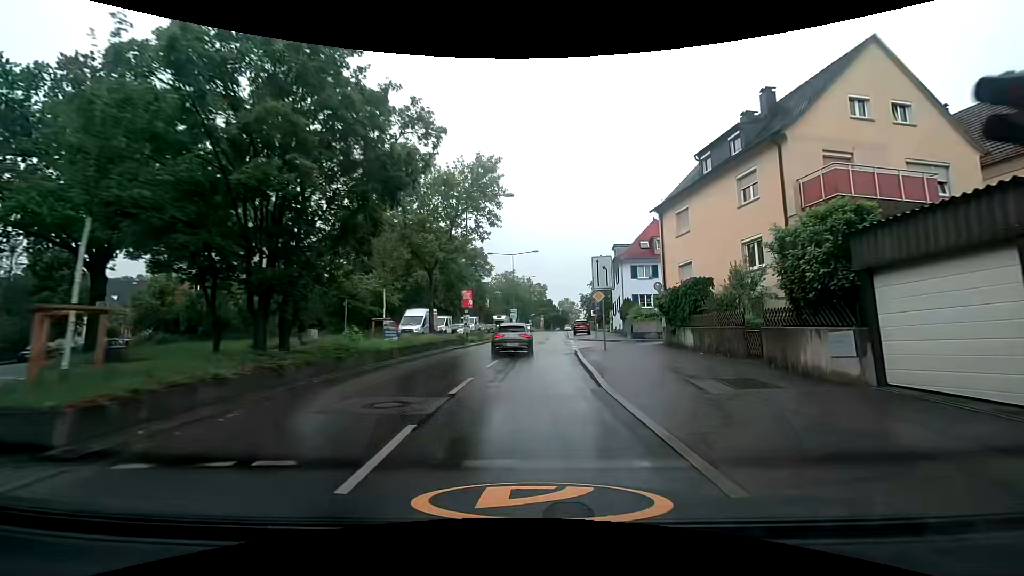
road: secondary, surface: asphalt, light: Day
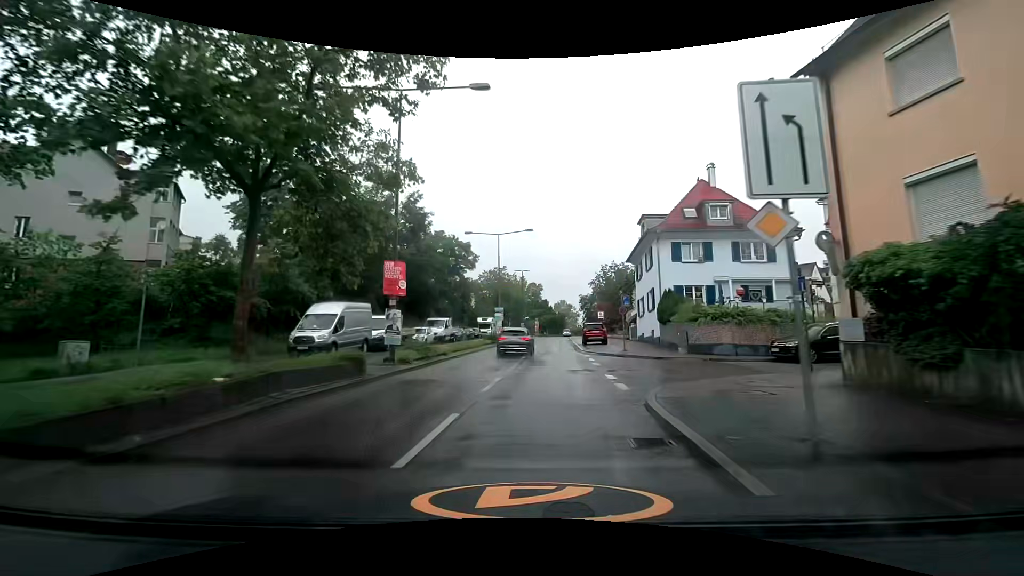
(+0.8, +16.9) m; +2°
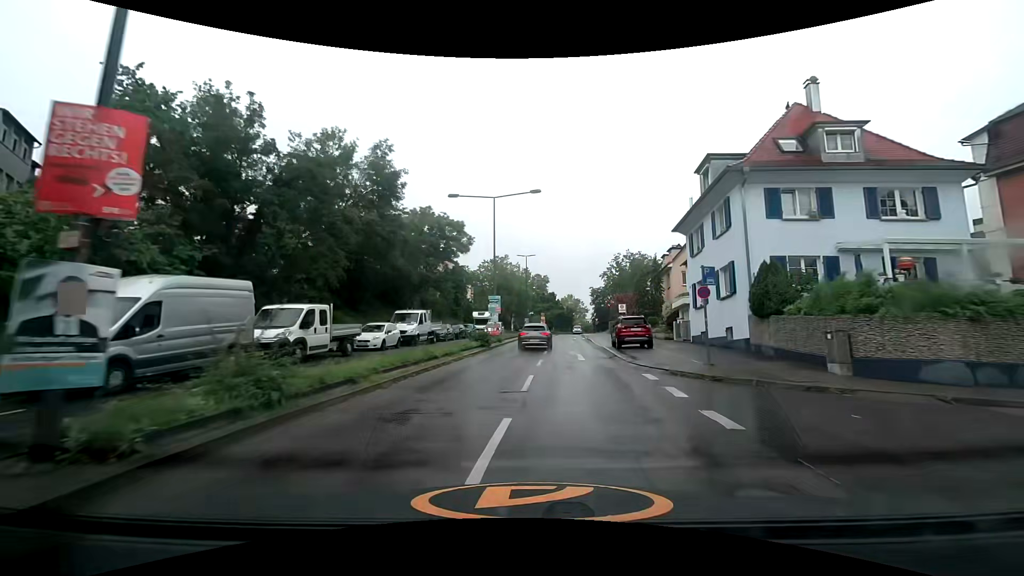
(0.0, +12.6) m; -2°
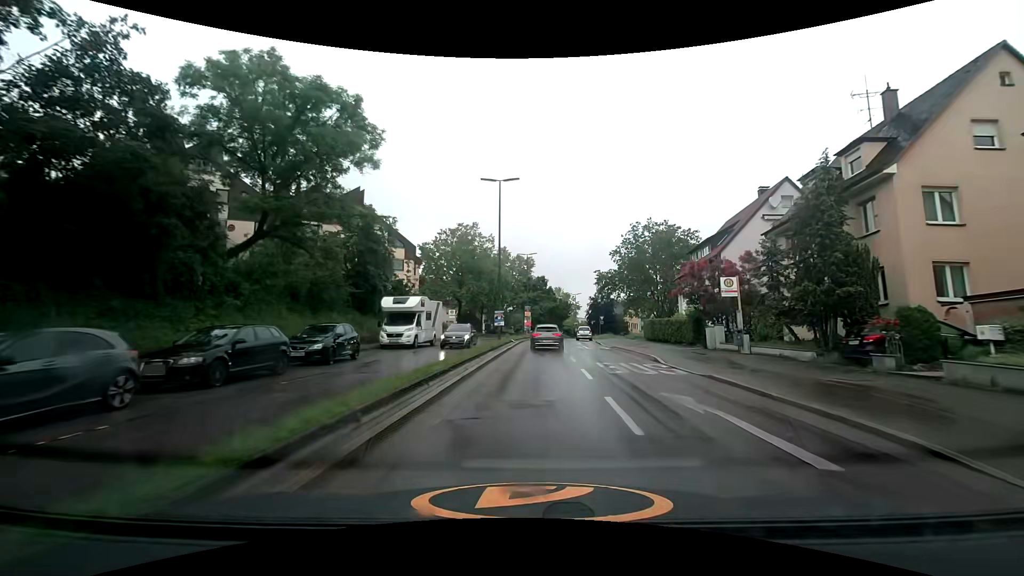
(+1.0, +34.1) m; +3°
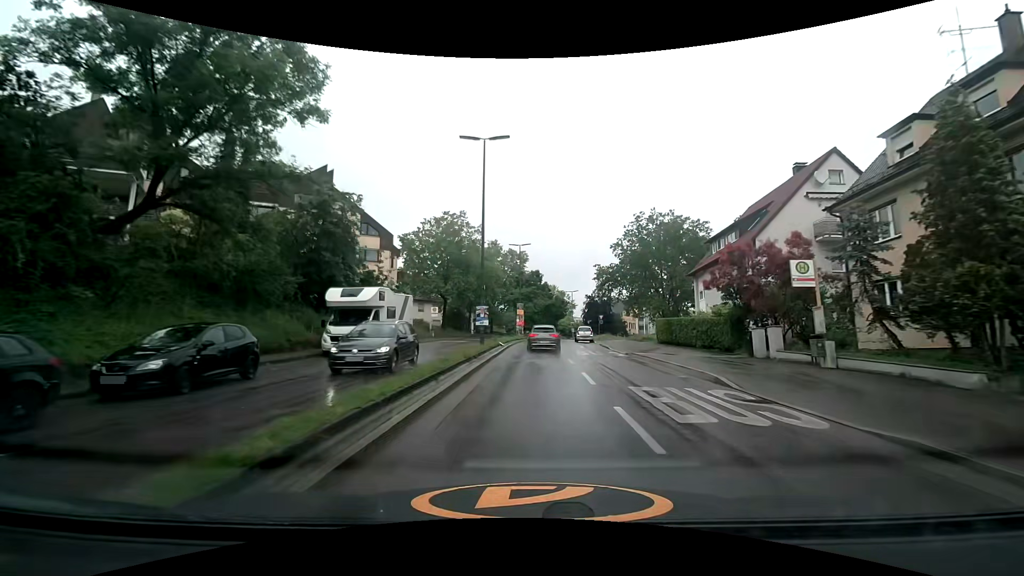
(+0.1, +7.0) m; 0°
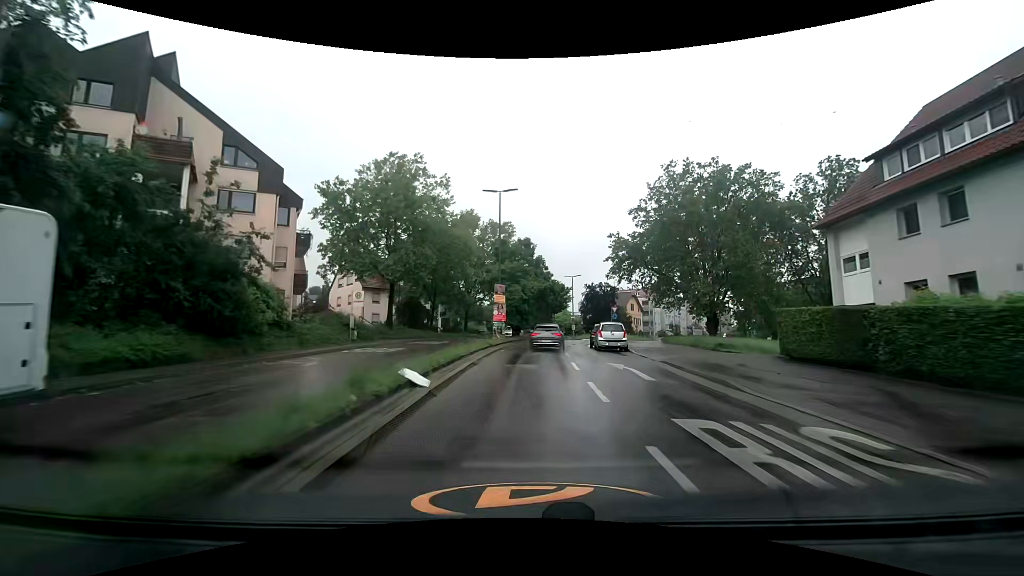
(+0.5, +20.7) m; +2°
